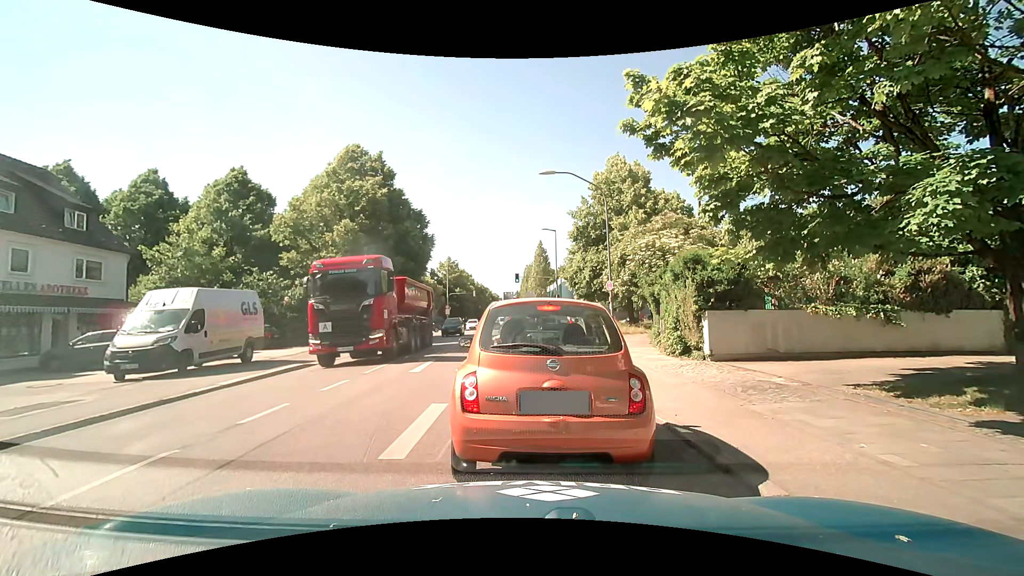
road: secondary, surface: asphalt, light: Day
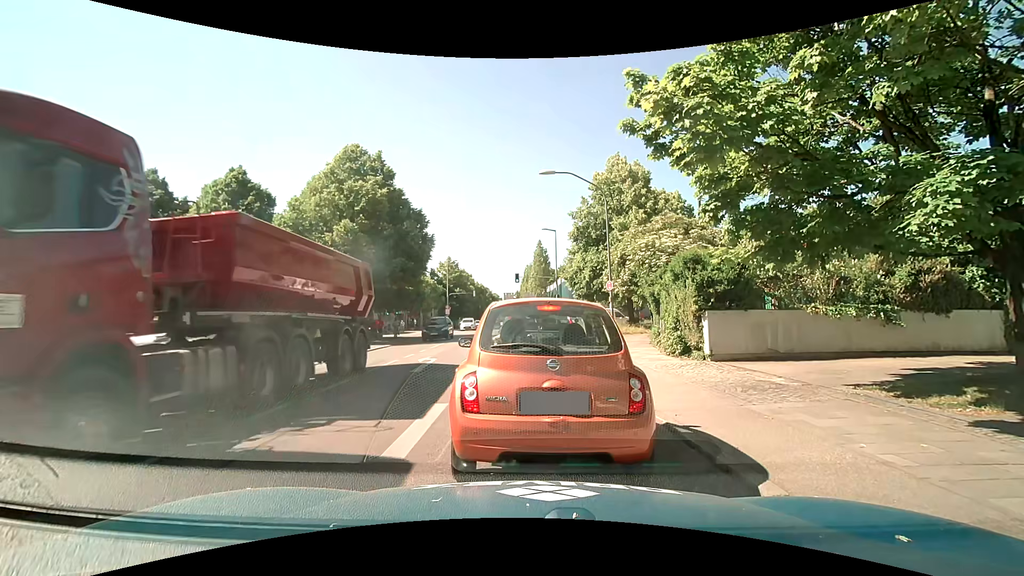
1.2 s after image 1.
(0.0, 0.0) m; 0°
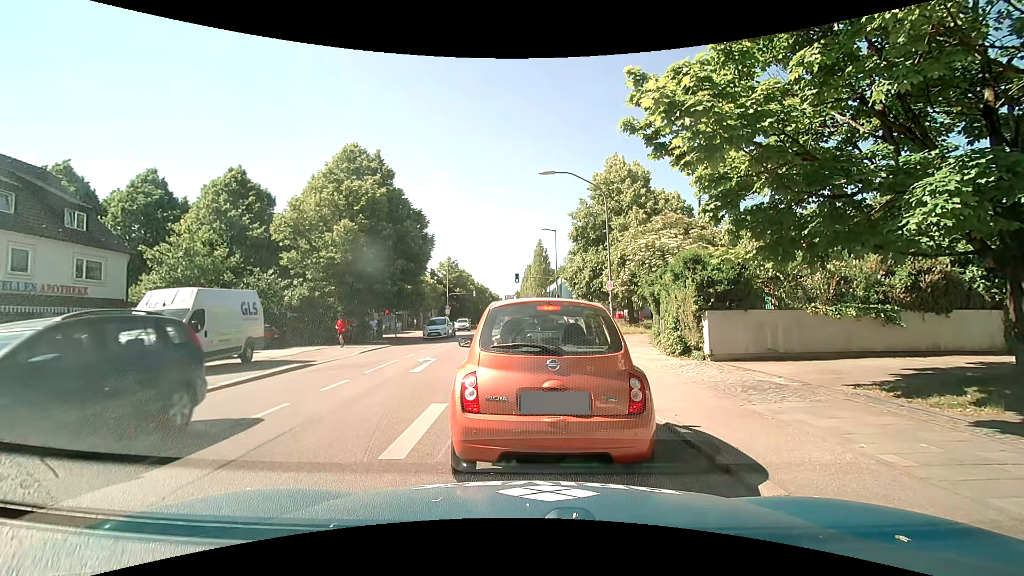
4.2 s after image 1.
(0.0, 0.0) m; 0°
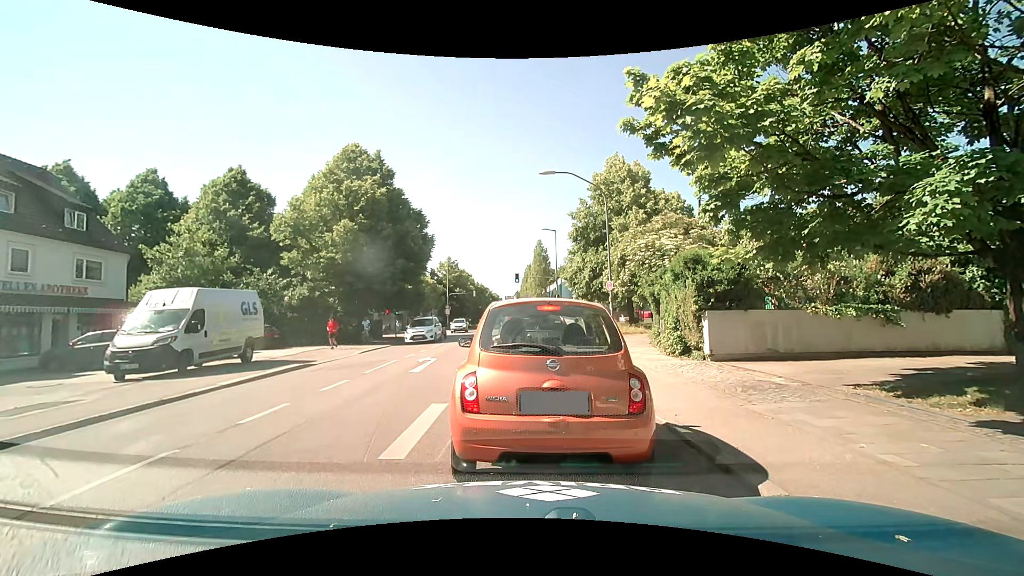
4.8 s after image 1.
(0.0, 0.0) m; 0°
